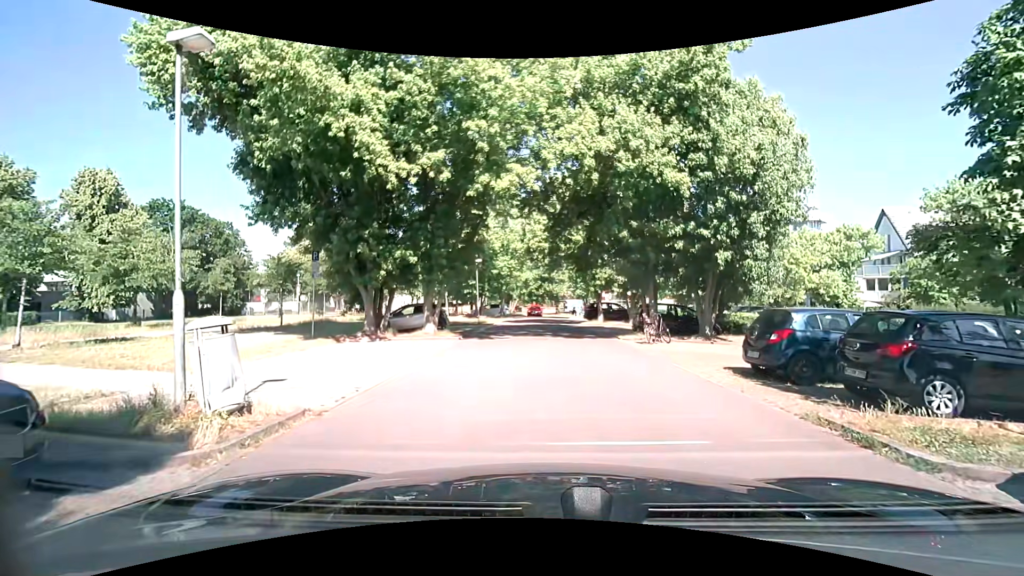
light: Day
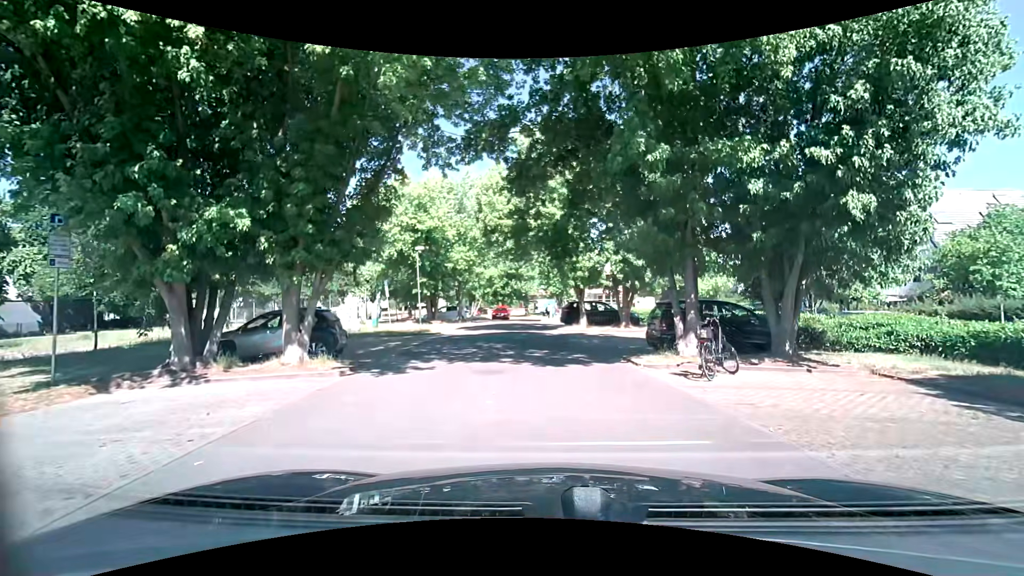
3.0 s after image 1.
(+0.2, +9.3) m; +4°
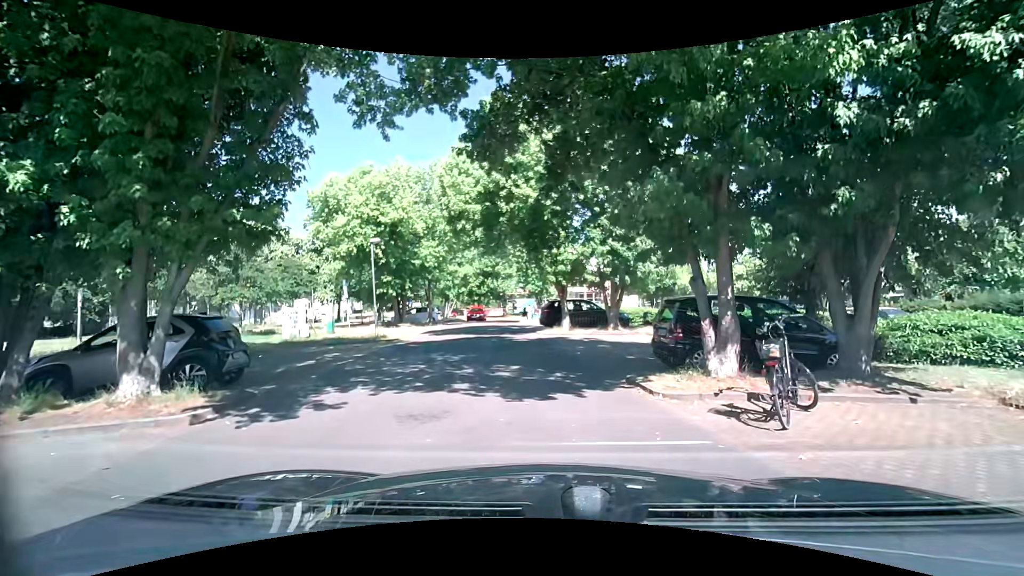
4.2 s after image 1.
(+0.1, +3.8) m; +2°
